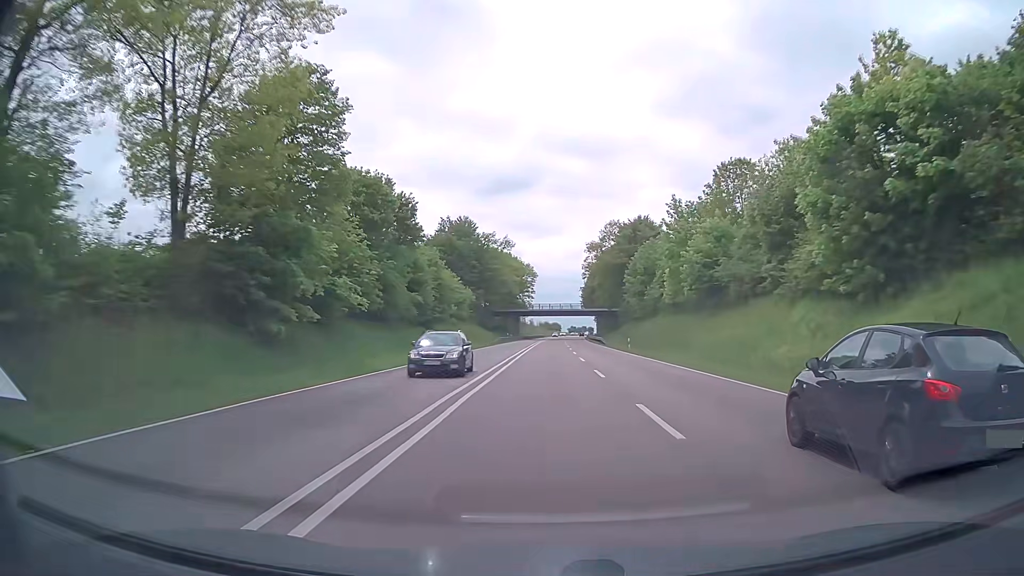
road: trunk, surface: asphalt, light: Day
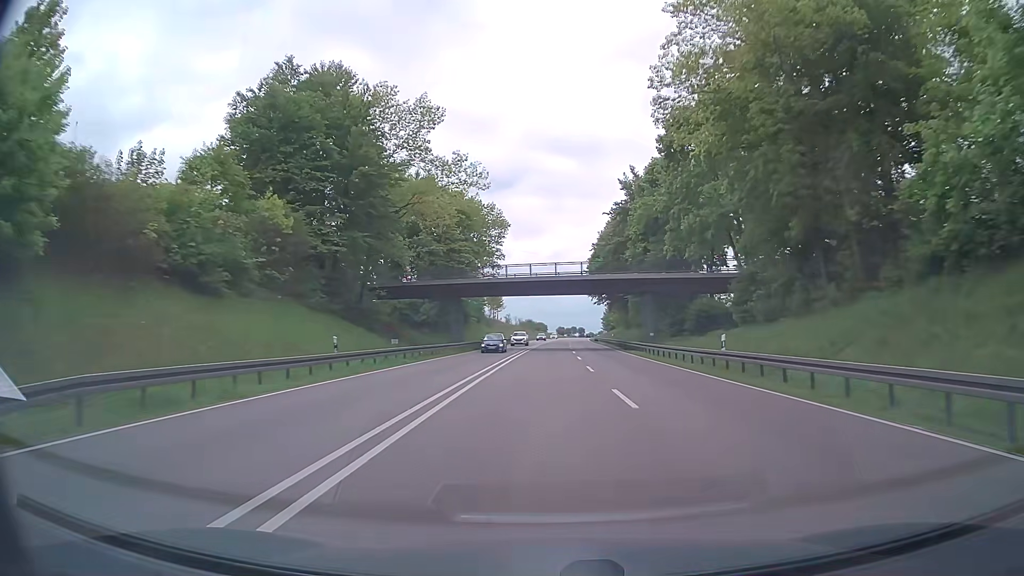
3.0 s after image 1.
(+0.7, +80.6) m; +1°
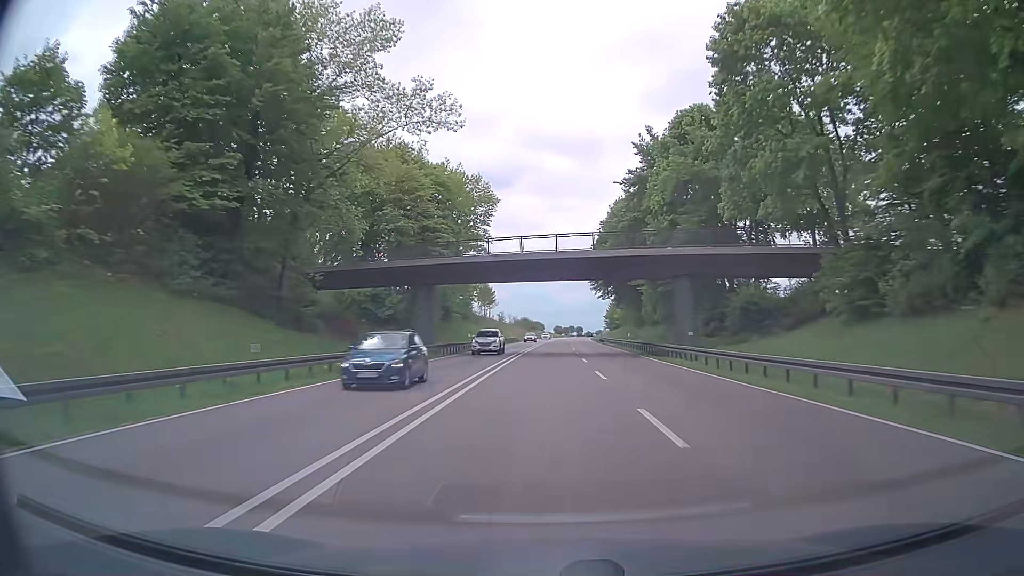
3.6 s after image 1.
(0.0, +16.2) m; 0°
(0, +10) (0, +20) (0, +30) (0, +40) (0, +50) (+1, +60) (+1, +70) (+1, +80) (+1, +90) (+2, +100) m
